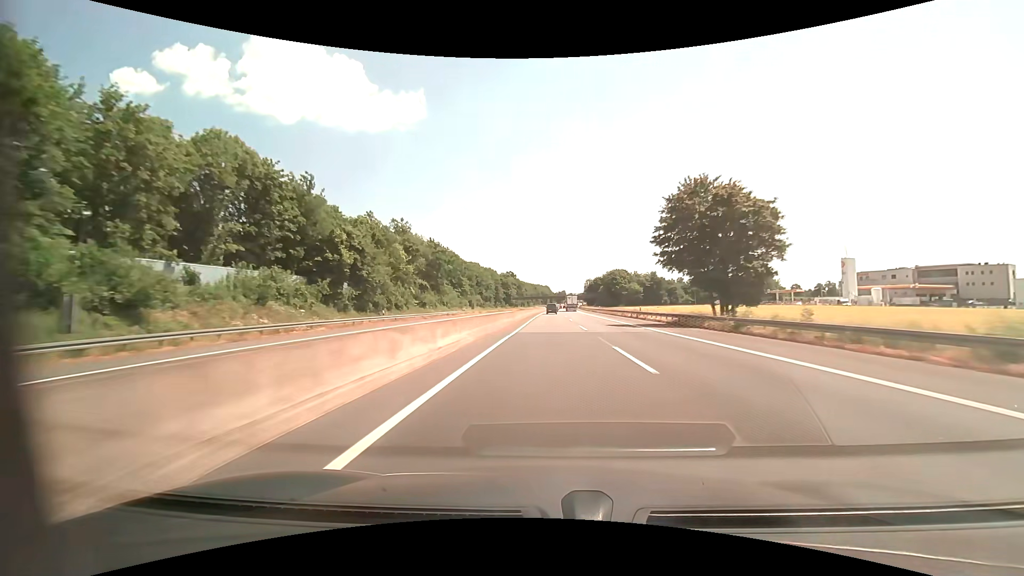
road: motorway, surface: asphalt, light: Day
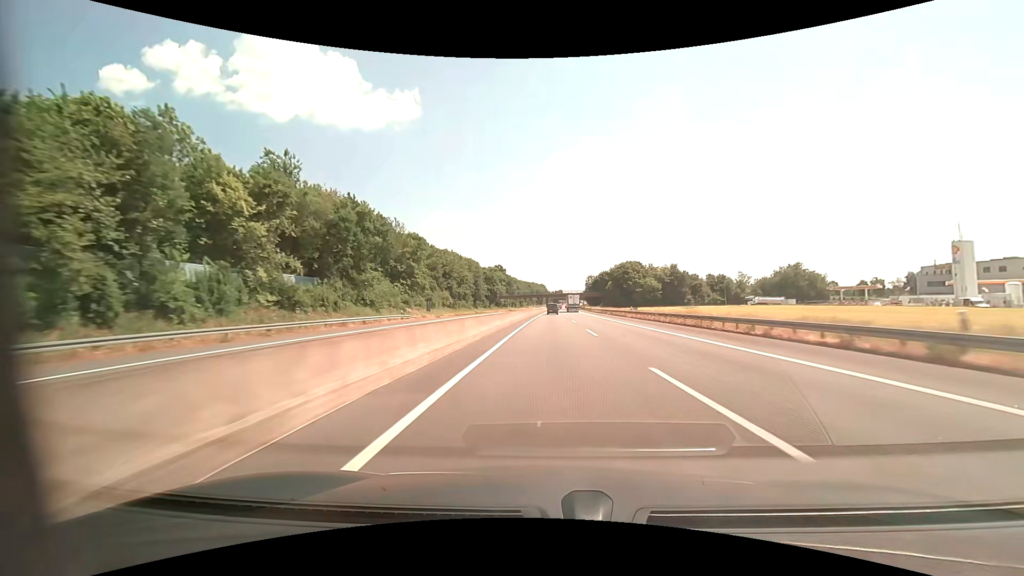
(+0.2, +41.6) m; +1°
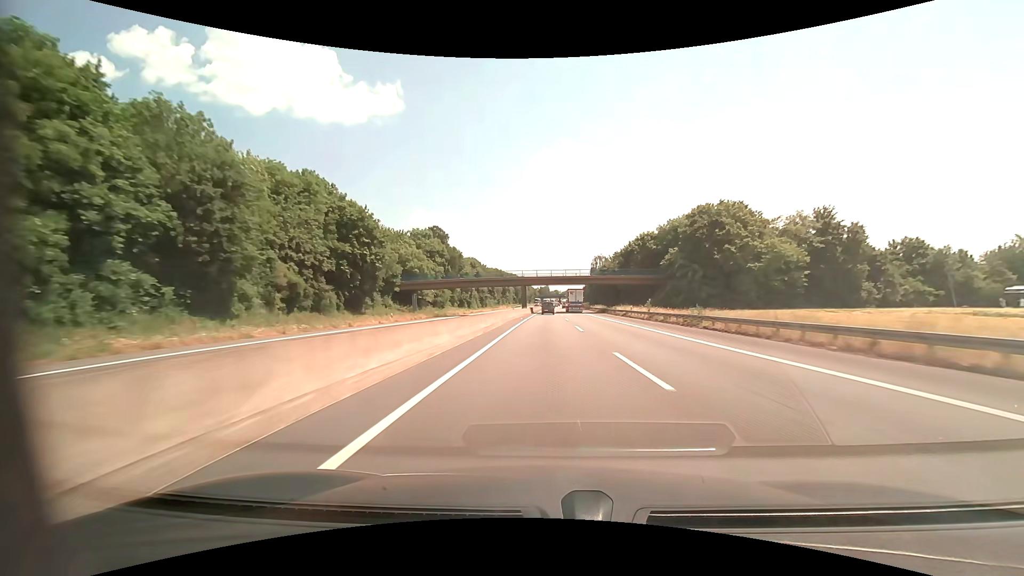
(+1.5, +103.9) m; +2°
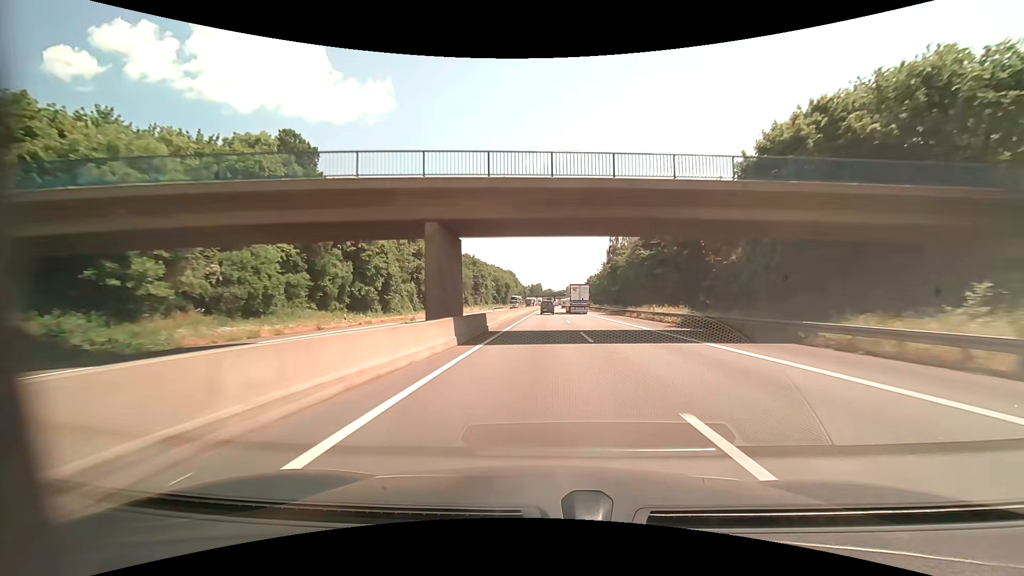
(+0.4, +61.5) m; +1°
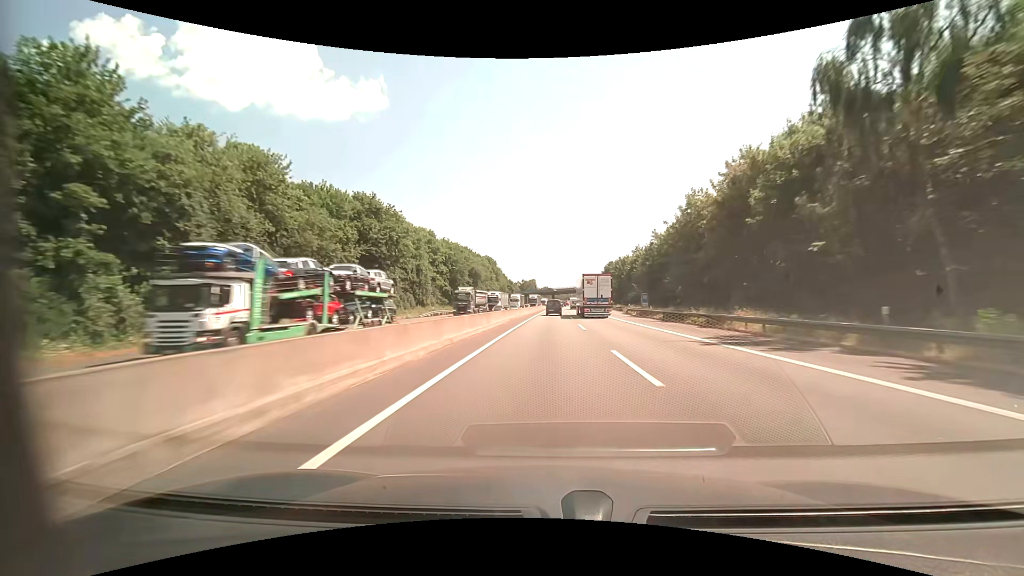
(+0.3, +81.2) m; 0°
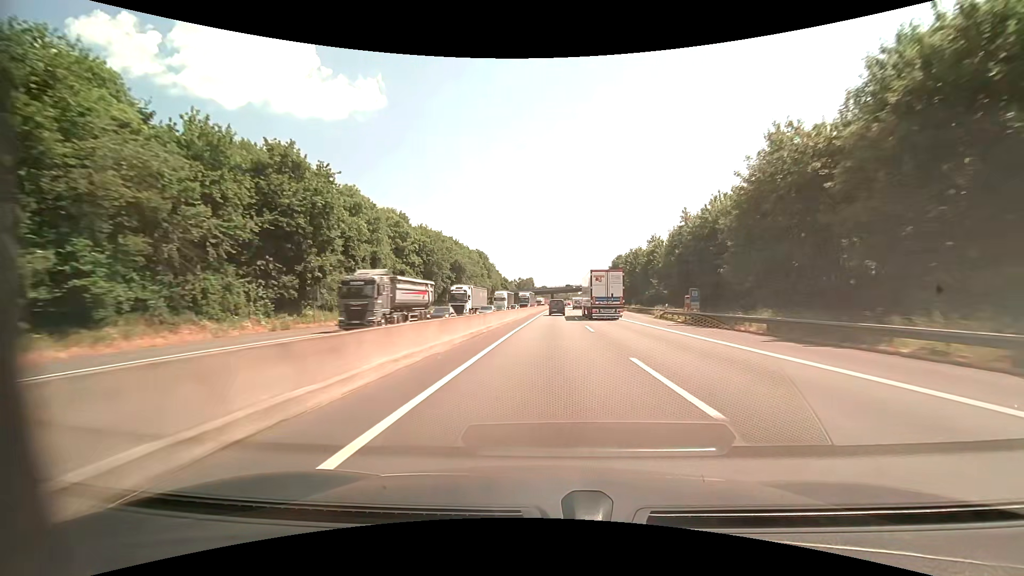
(0.0, +19.9) m; 0°
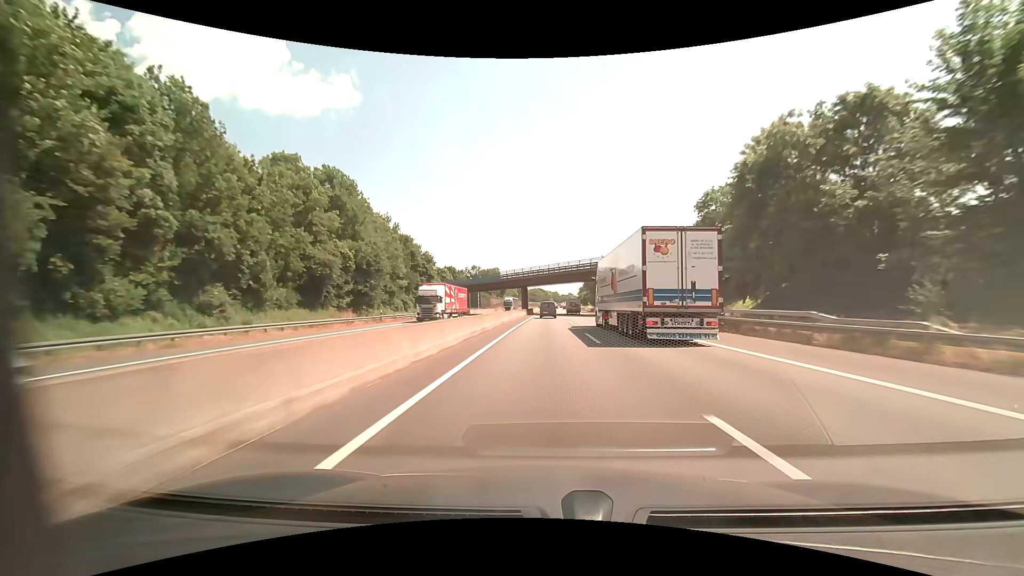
(+2.2, +95.1) m; +2°
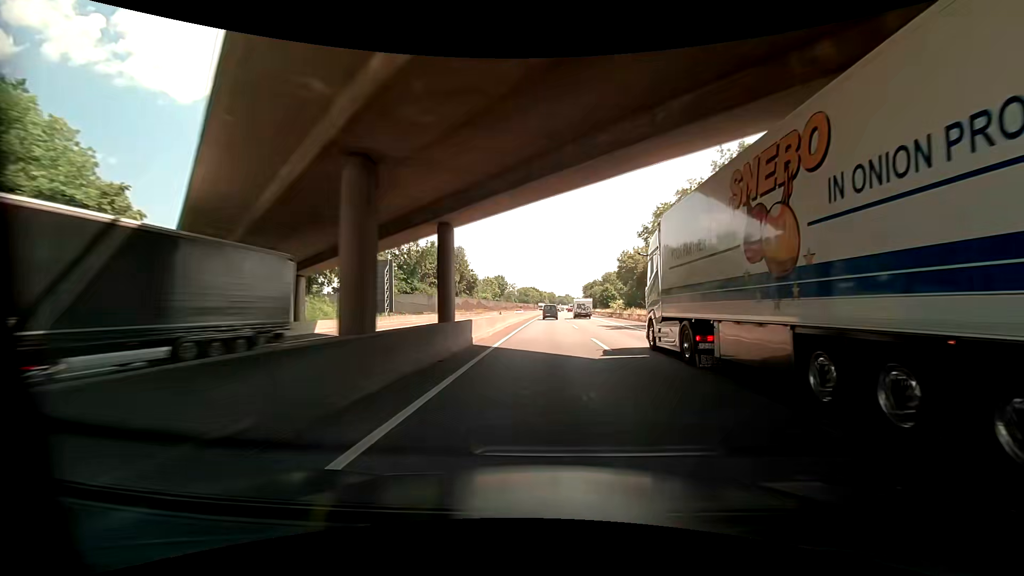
(+0.4, +73.7) m; 0°
(0, +10) (0, +20) (0, +30) (+1, +40) (+1, +50) (+1, +60) (+1, +70) (+2, +80) (+2, +90) (+2, +100) m
